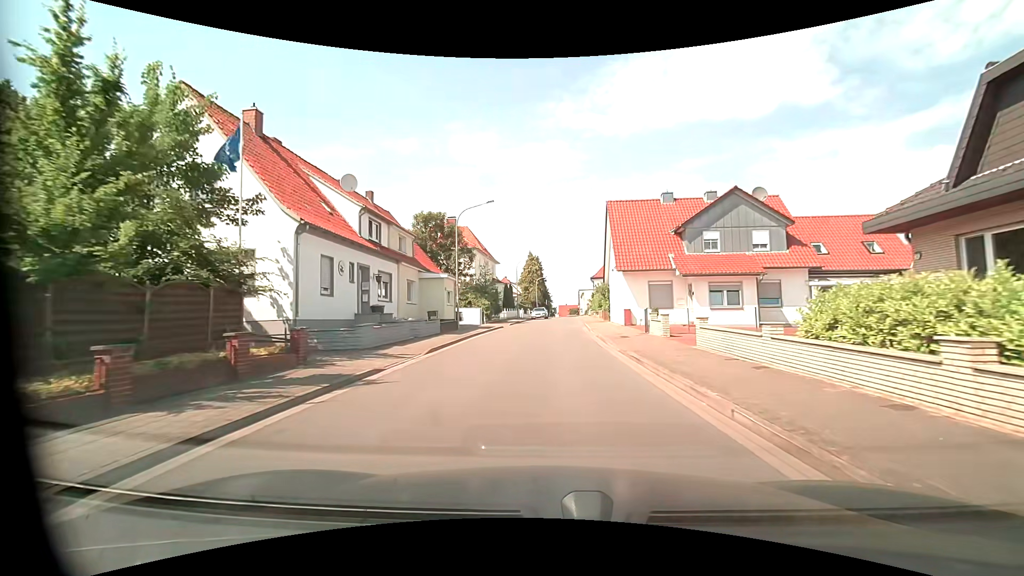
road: unclassified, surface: asphalt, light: Day
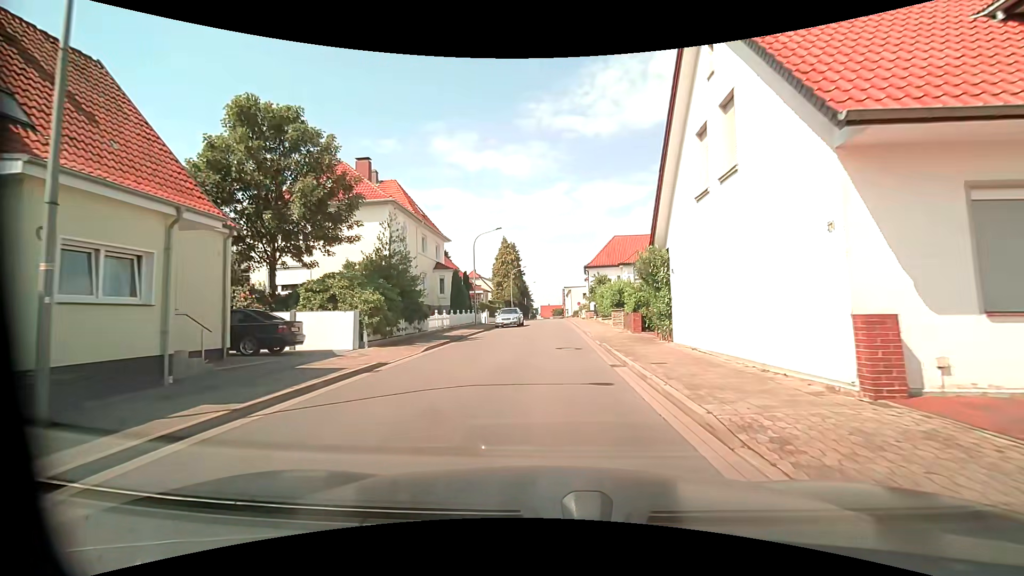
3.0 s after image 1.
(+0.5, +24.1) m; +2°
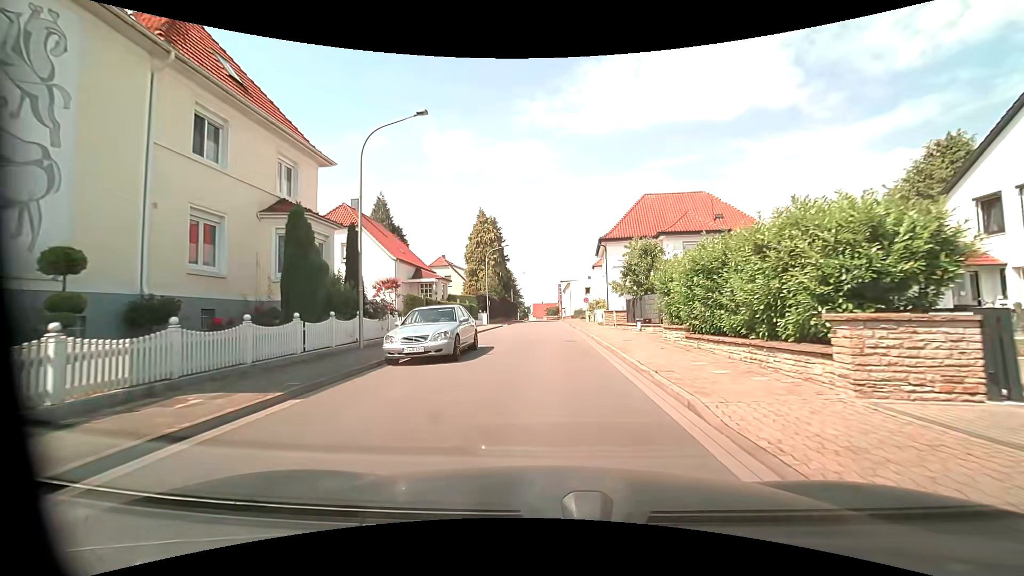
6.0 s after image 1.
(0.0, +24.0) m; 0°
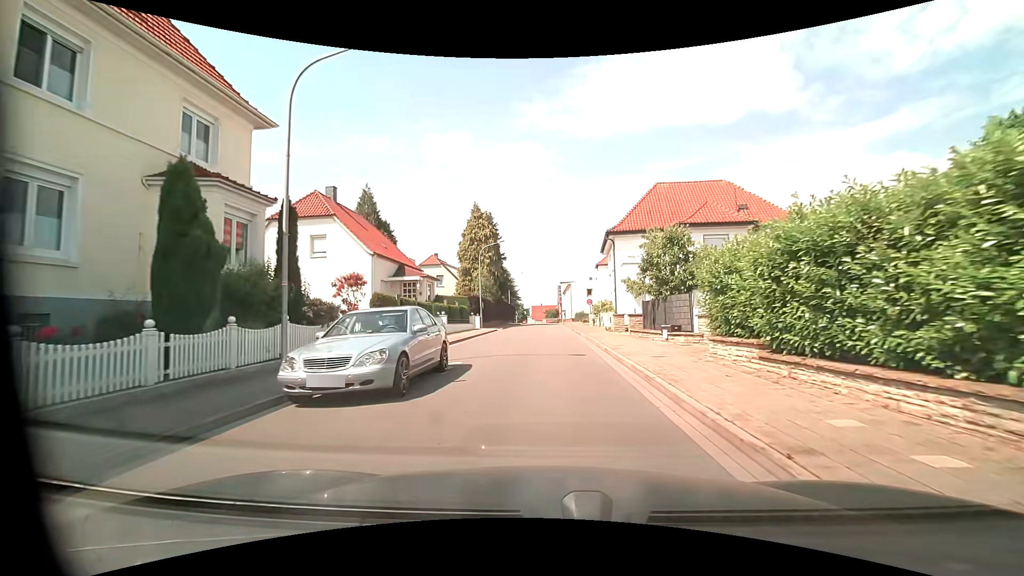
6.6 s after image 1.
(0.0, +4.8) m; 0°
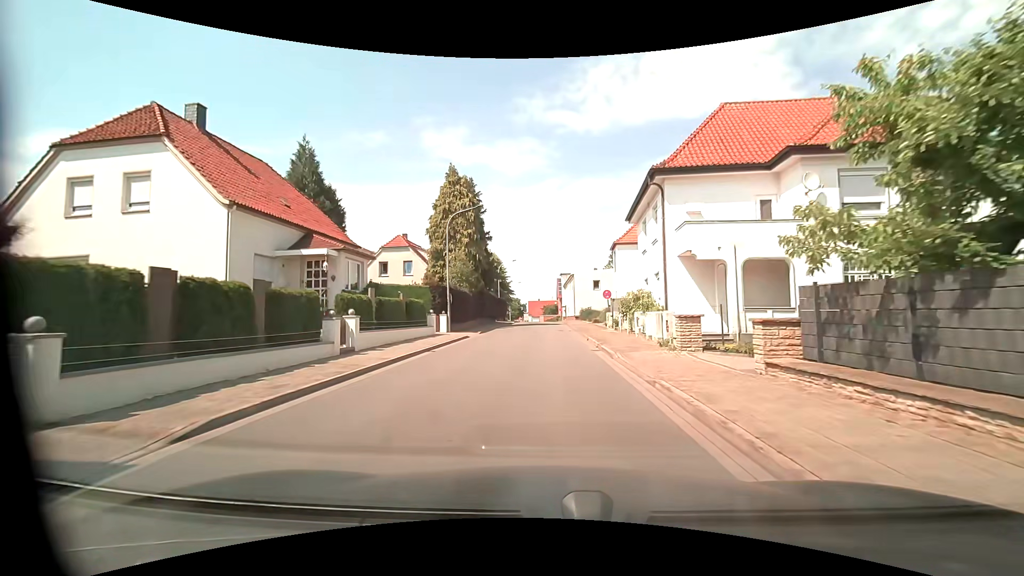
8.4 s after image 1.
(+0.1, +14.3) m; +1°
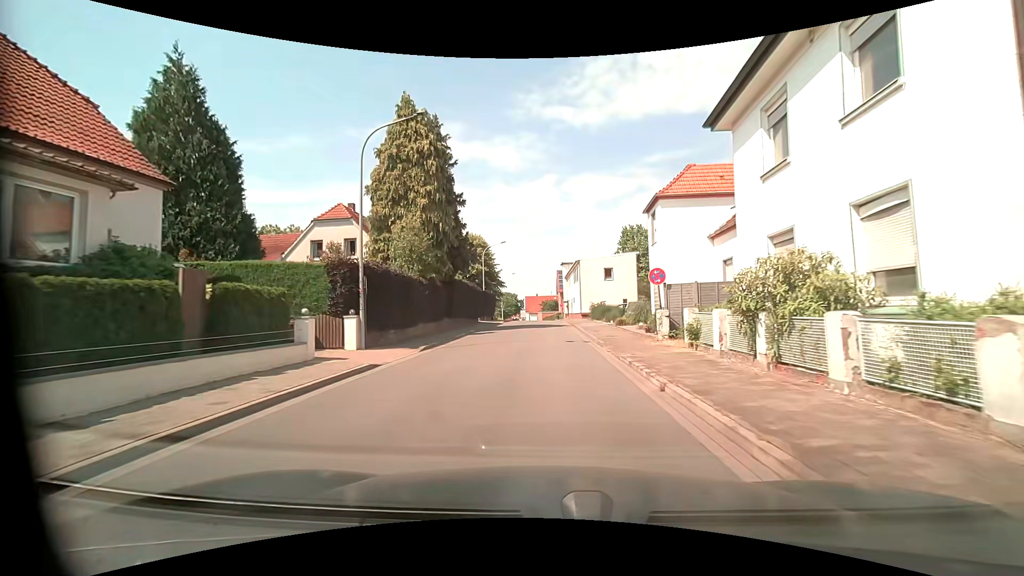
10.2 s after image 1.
(0.0, +14.5) m; 0°
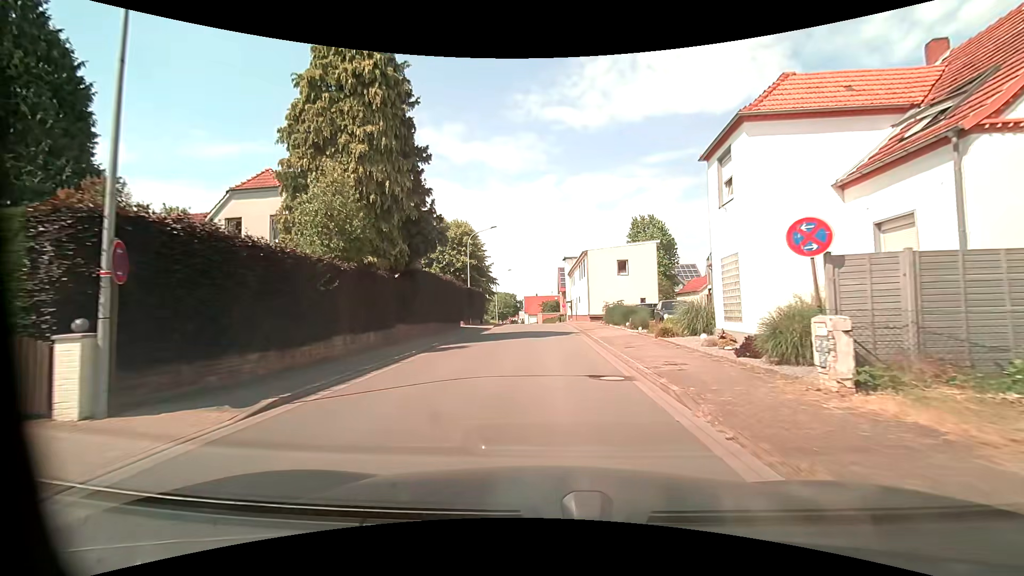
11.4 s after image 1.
(-0.1, +9.8) m; 0°
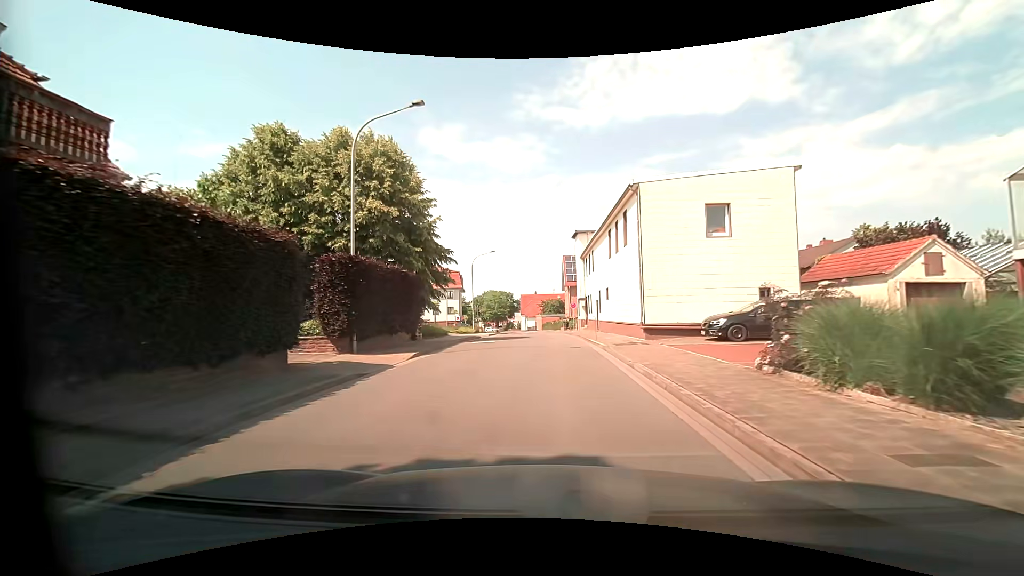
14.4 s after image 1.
(+0.1, +24.2) m; 0°
(0, +10) (0, +20) (0, +30) (0, +40) (-1, +50) (-2, +60) (-3, +70) (-4, +80) (-5, +90) (-7, +100) m
